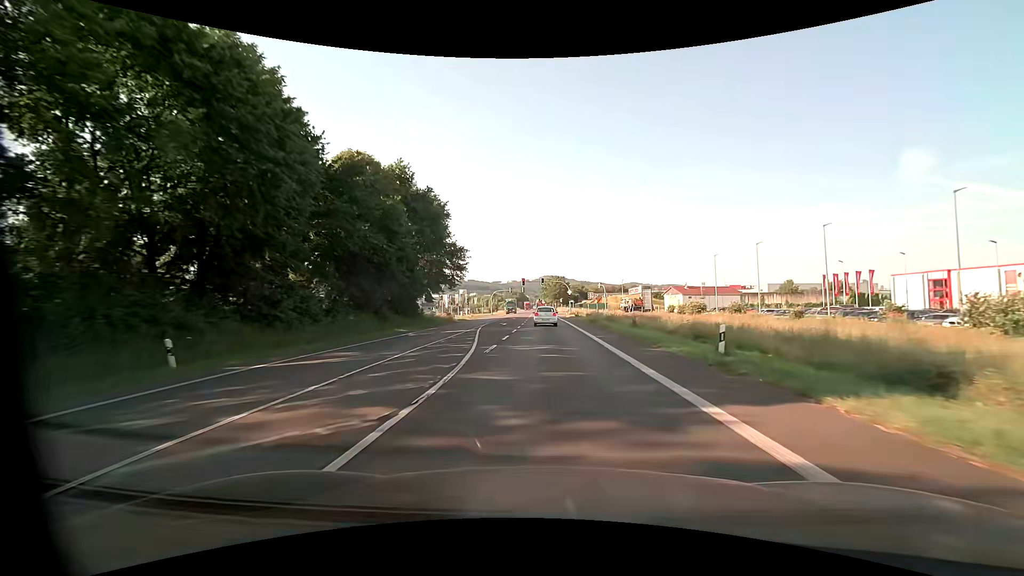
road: primary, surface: asphalt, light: Day
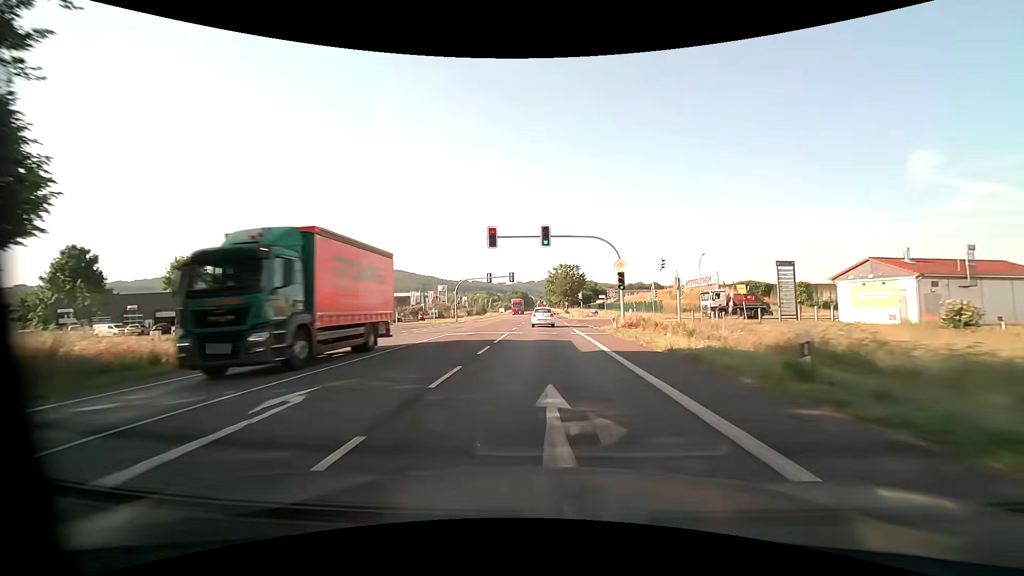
(0.0, +55.5) m; 0°
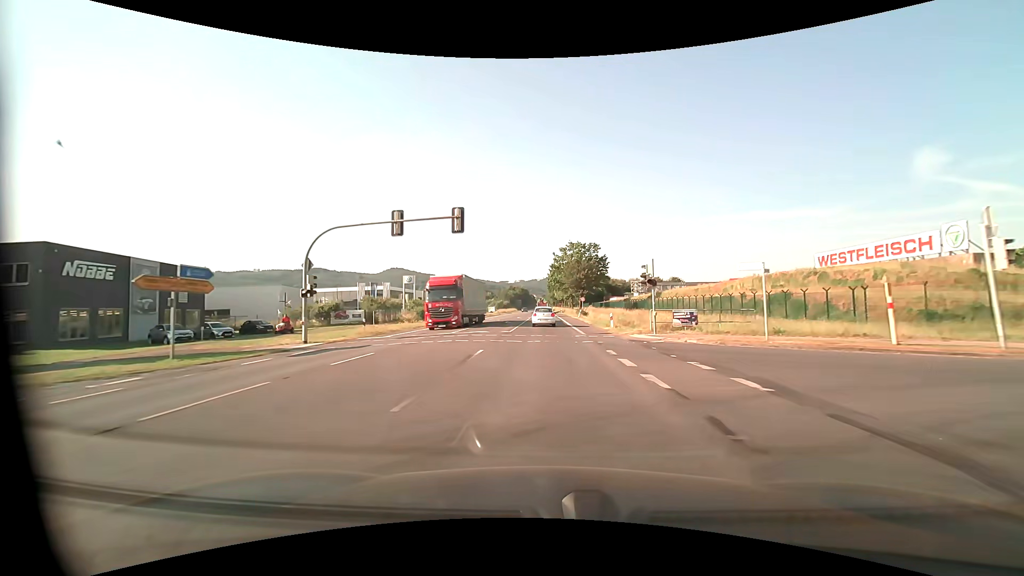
(-0.2, +44.7) m; 0°
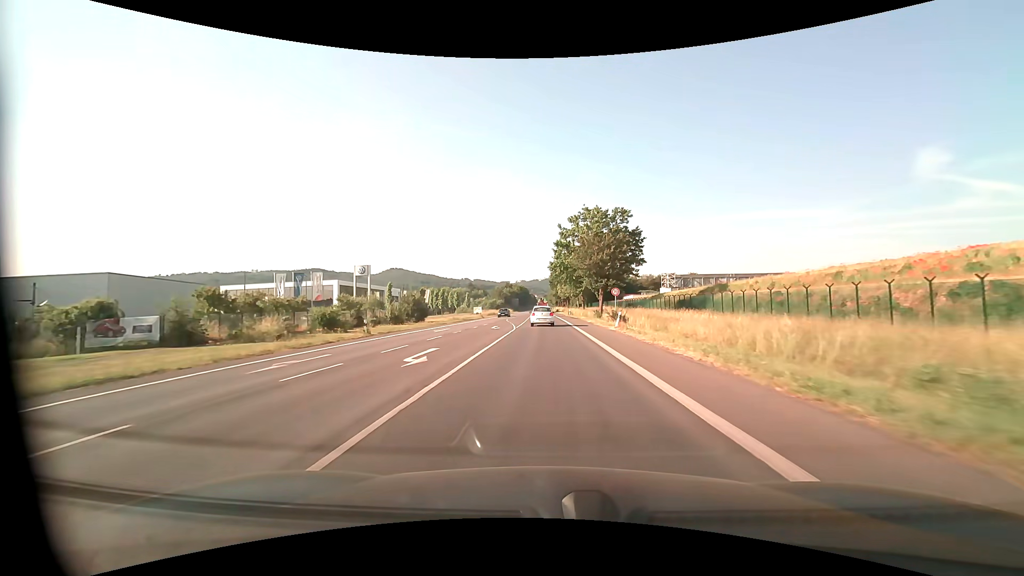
(0.0, +33.4) m; 0°
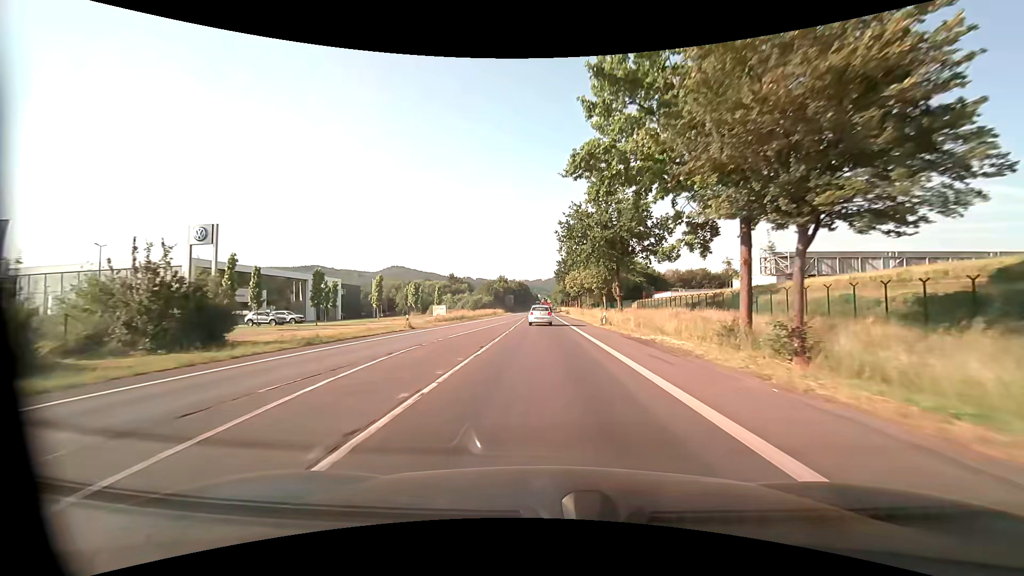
(-0.1, +44.6) m; 0°
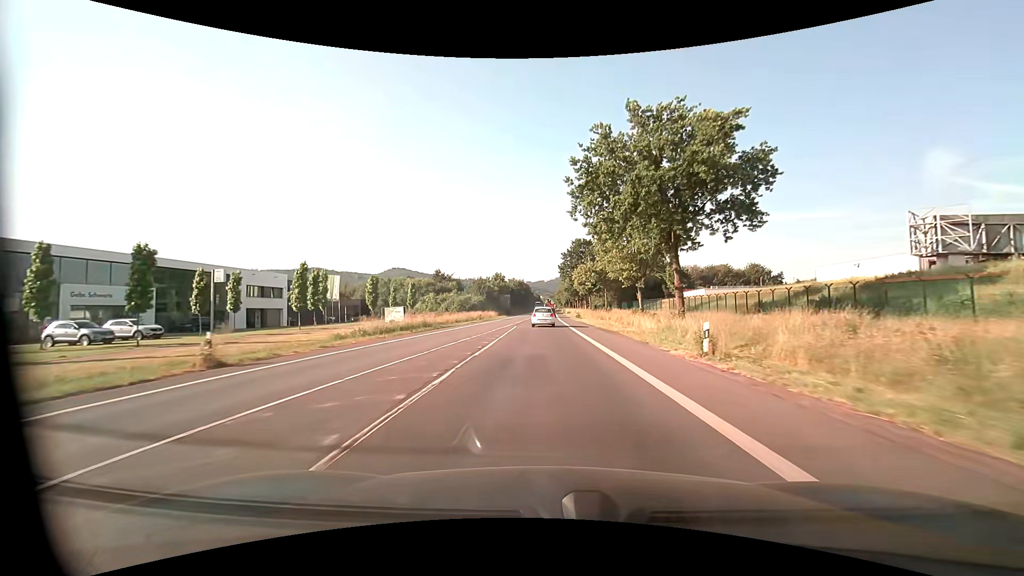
(-0.1, +22.4) m; 0°
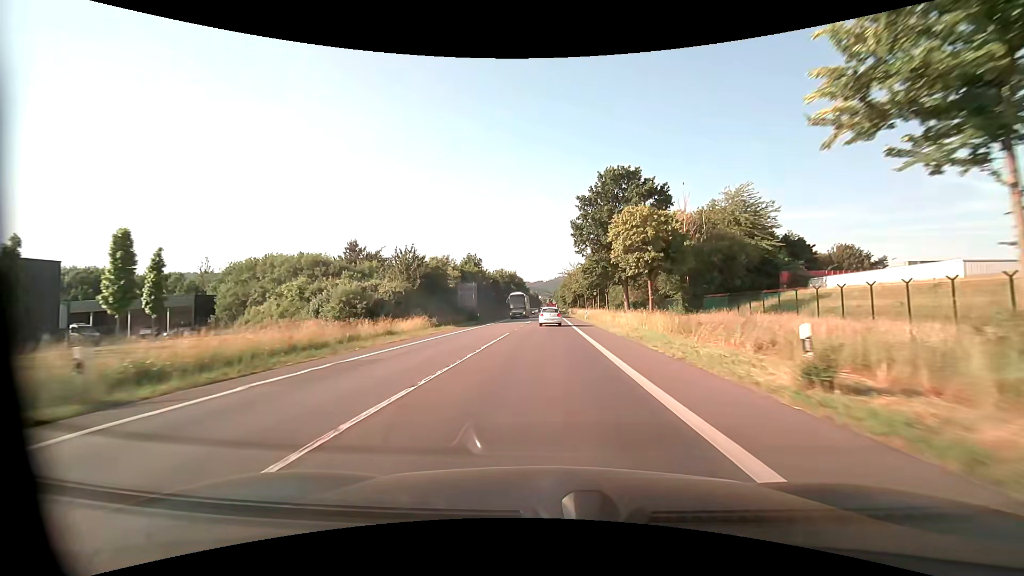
(-0.1, +56.6) m; 0°
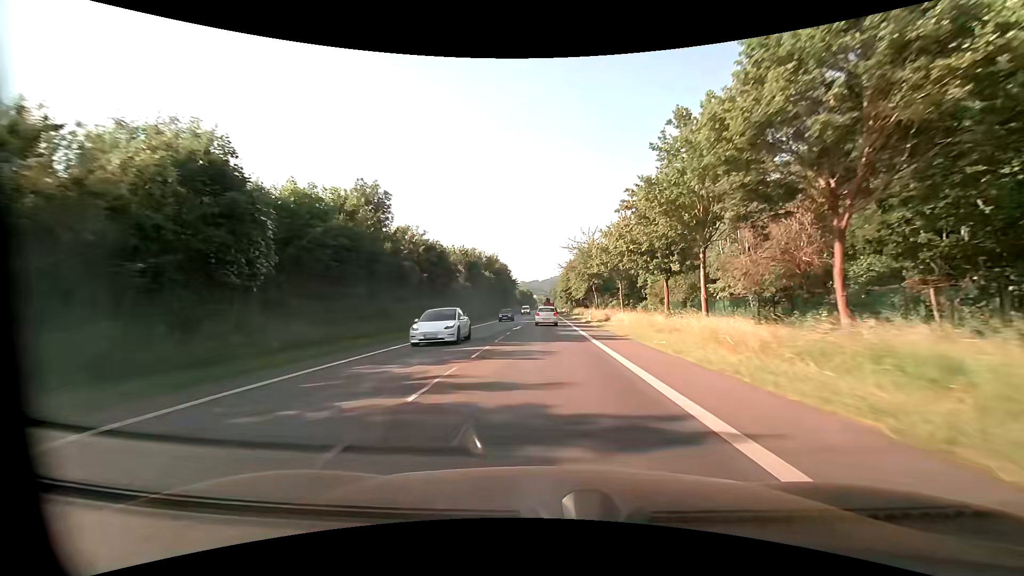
(+0.3, +58.1) m; 0°
(0, +10) (0, +20) (0, +30) (0, +40) (0, +50) (0, +60) (0, +70) (0, +80) (0, +90) (0, +100) m
